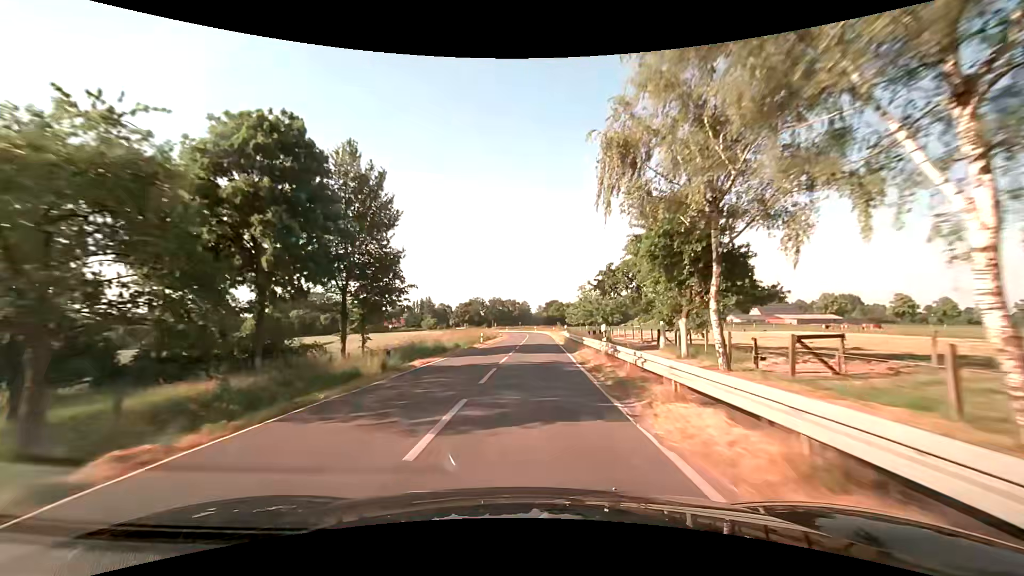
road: secondary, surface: asphalt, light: Day
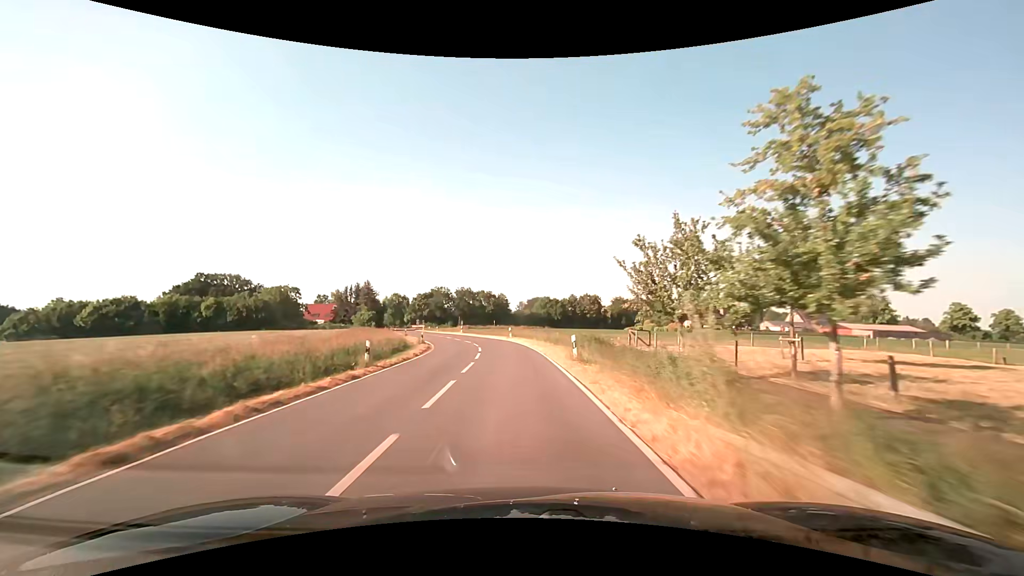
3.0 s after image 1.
(+2.0, +51.7) m; +3°
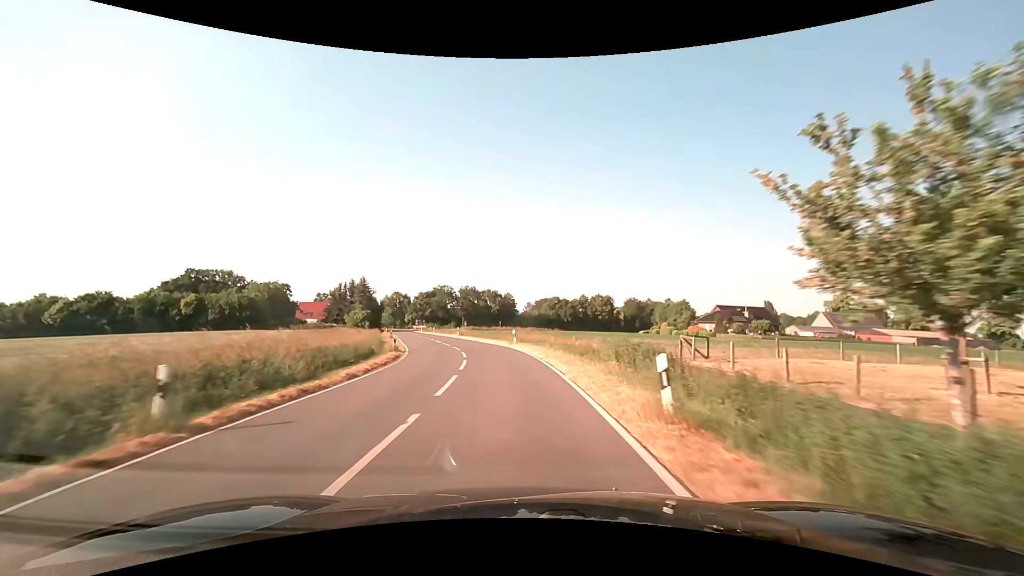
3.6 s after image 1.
(0.0, +10.5) m; 0°
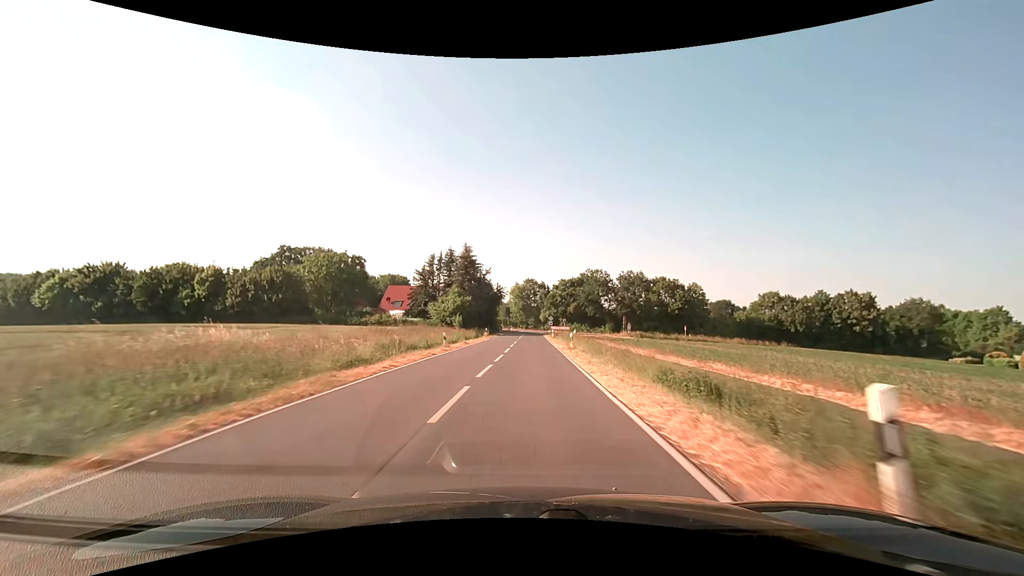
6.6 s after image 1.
(-7.9, +52.1) m; -17°
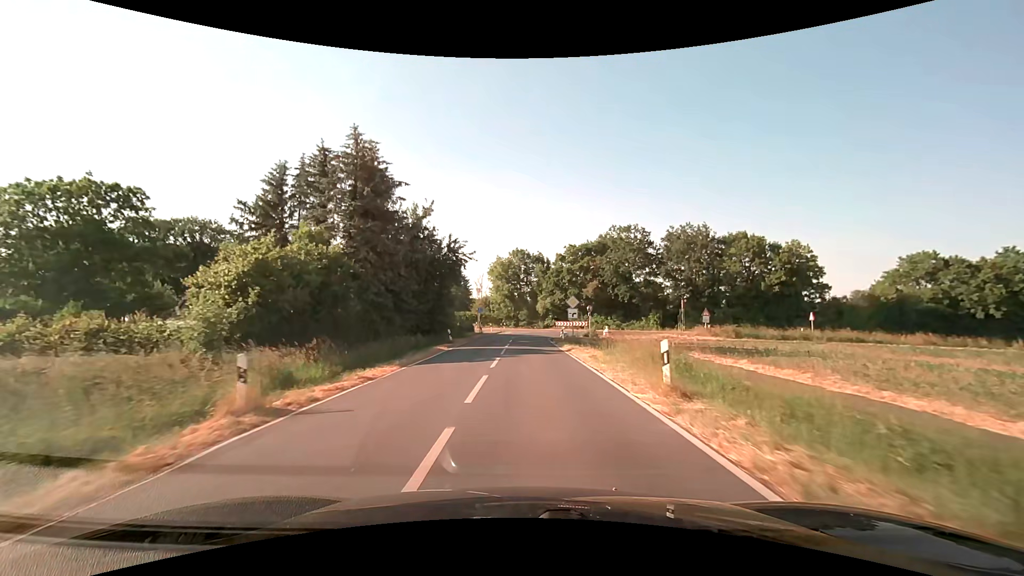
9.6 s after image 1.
(+0.4, +44.8) m; +1°
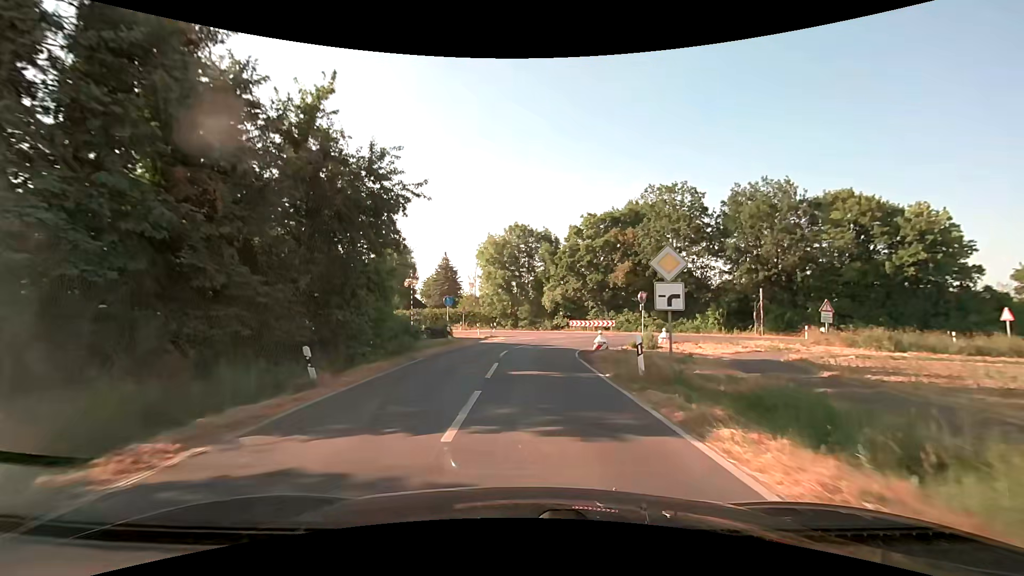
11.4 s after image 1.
(0.0, +20.3) m; 0°
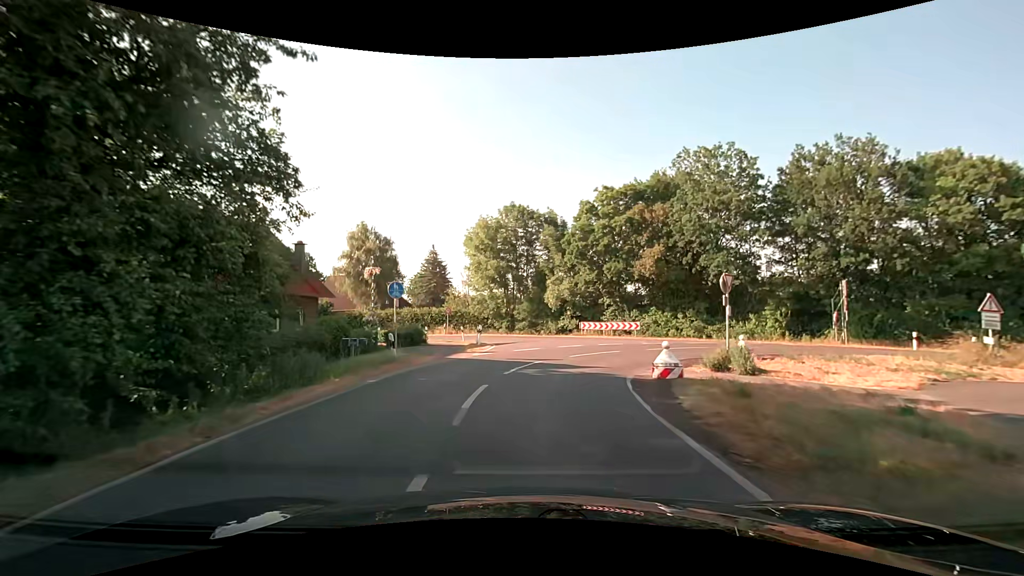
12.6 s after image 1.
(0.0, +11.0) m; 0°
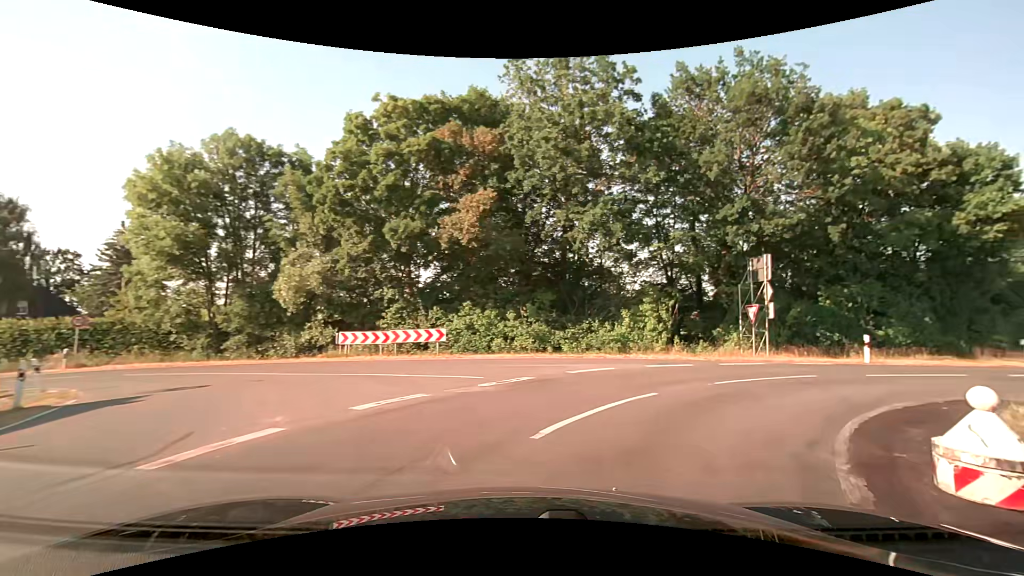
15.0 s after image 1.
(+1.9, +17.3) m; +24°
